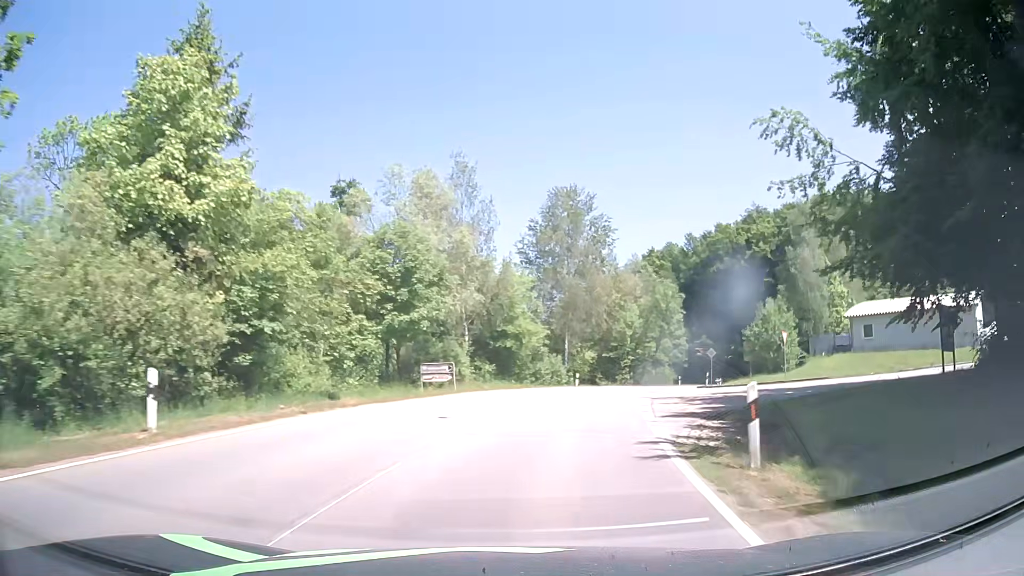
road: tertiary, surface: asphalt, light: Day
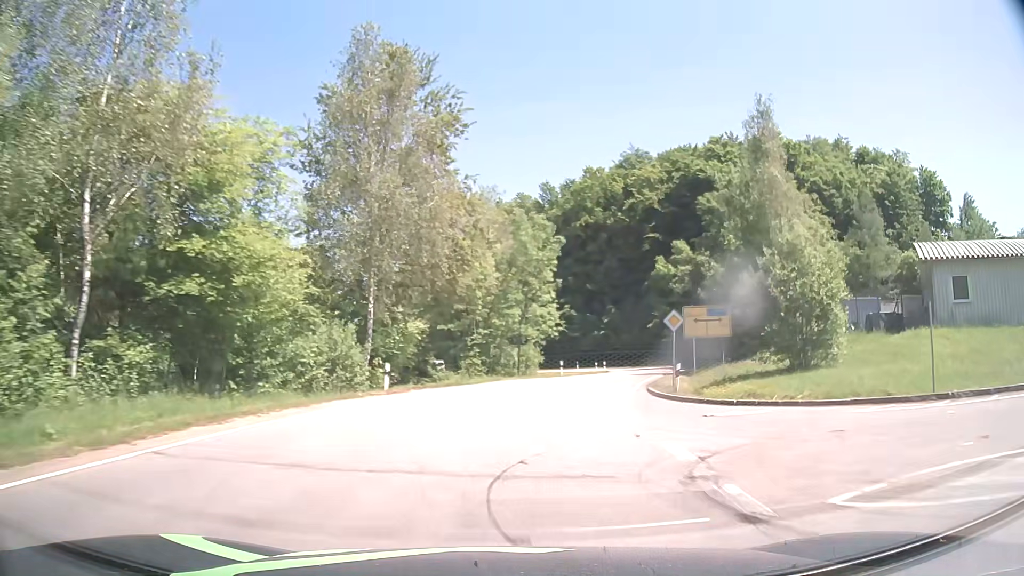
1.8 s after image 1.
(+3.4, +27.3) m; +14°
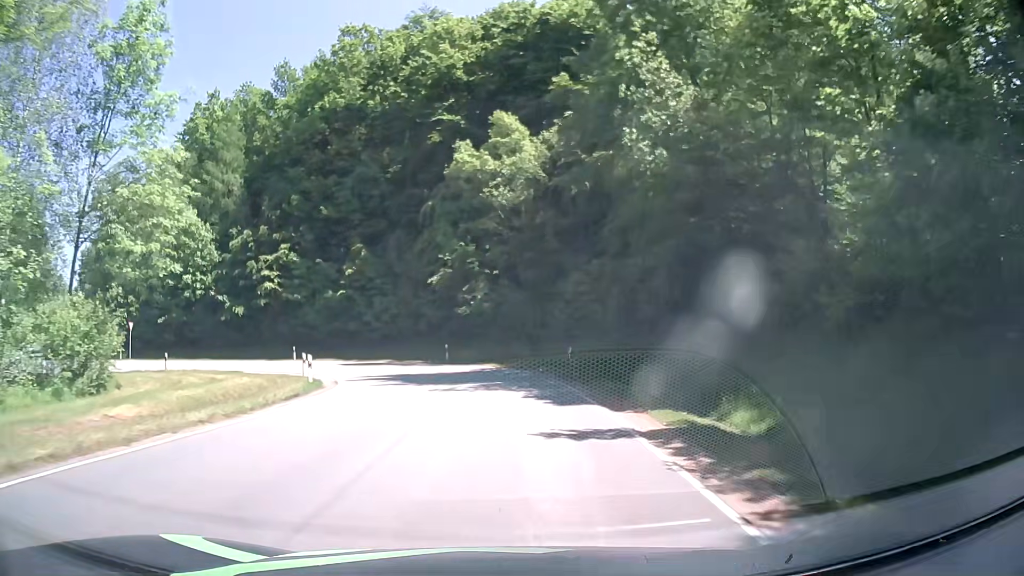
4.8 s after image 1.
(+8.0, +43.0) m; +20°
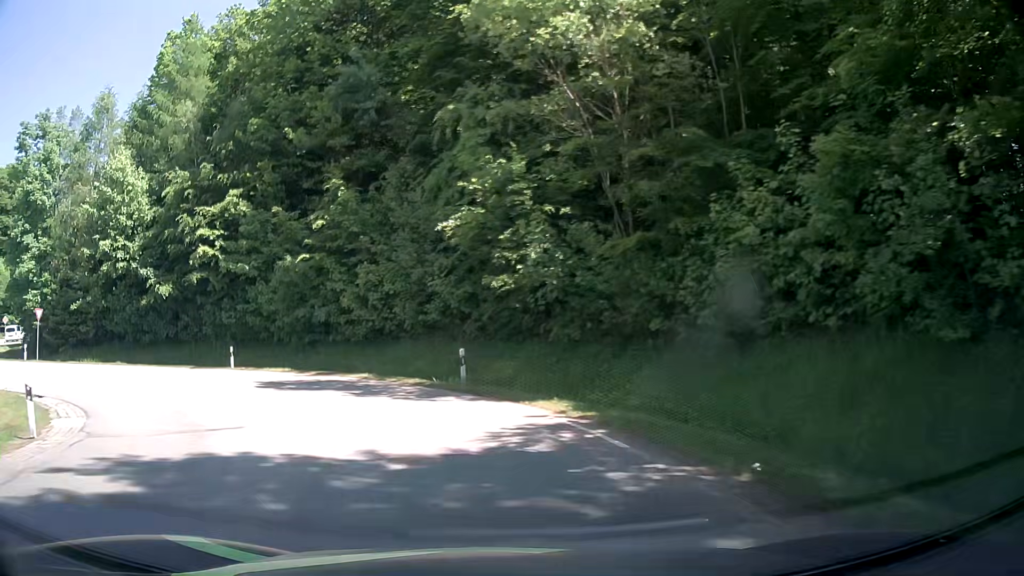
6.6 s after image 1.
(-0.3, +20.5) m; -5°
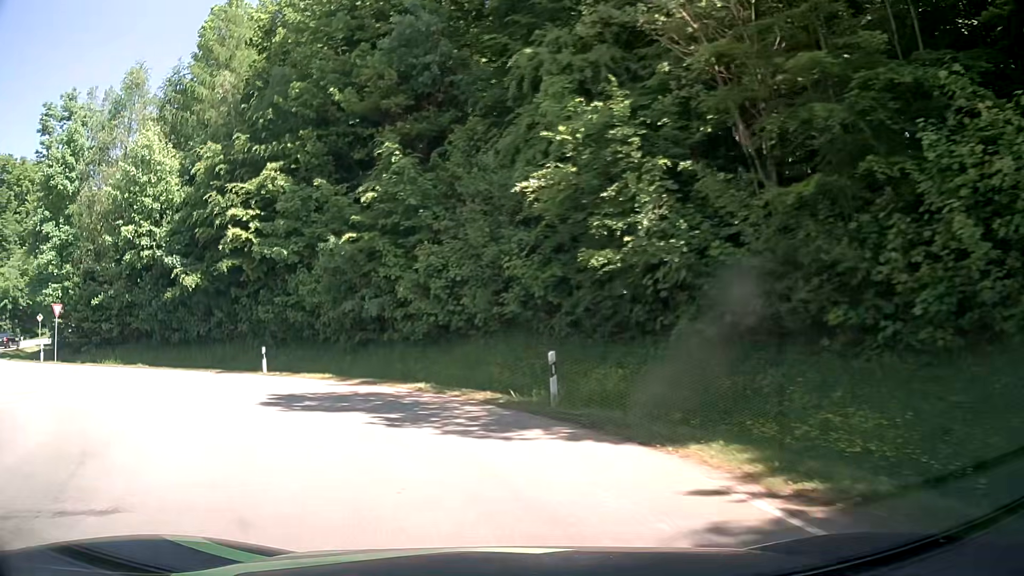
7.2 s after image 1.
(-0.4, +5.8) m; -7°
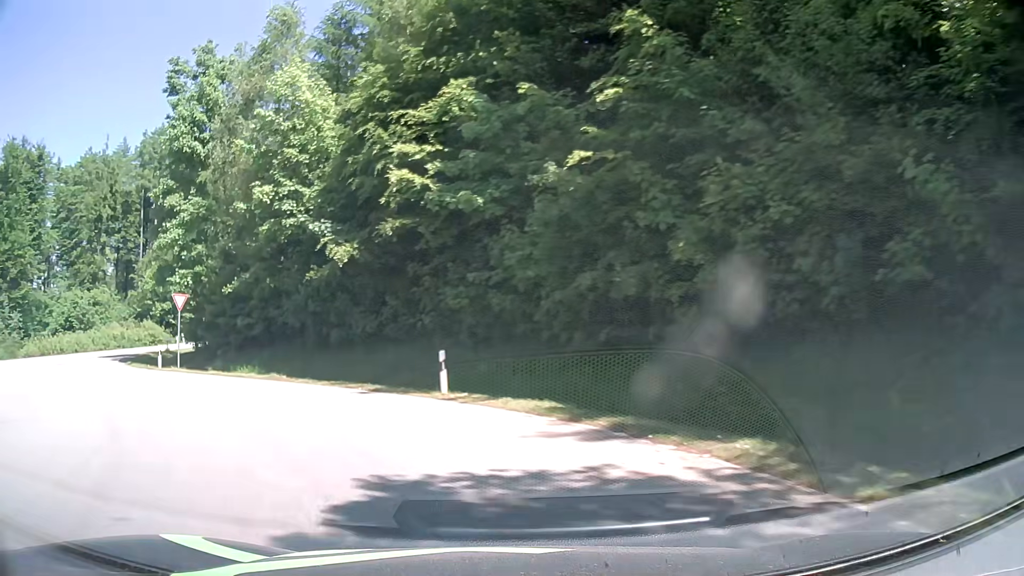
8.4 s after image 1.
(-1.7, +10.5) m; -20°
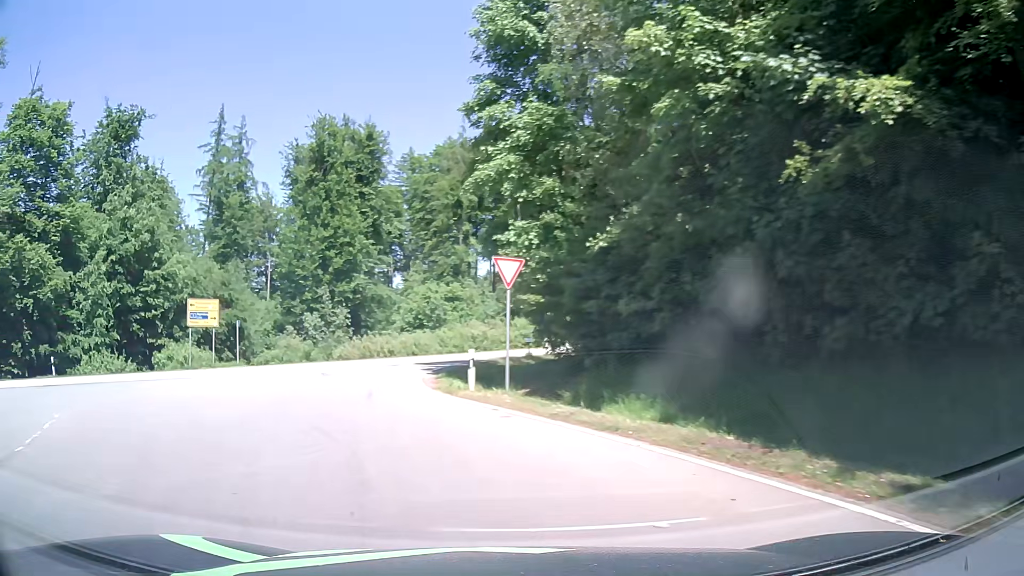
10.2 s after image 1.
(-4.1, +13.3) m; -34°
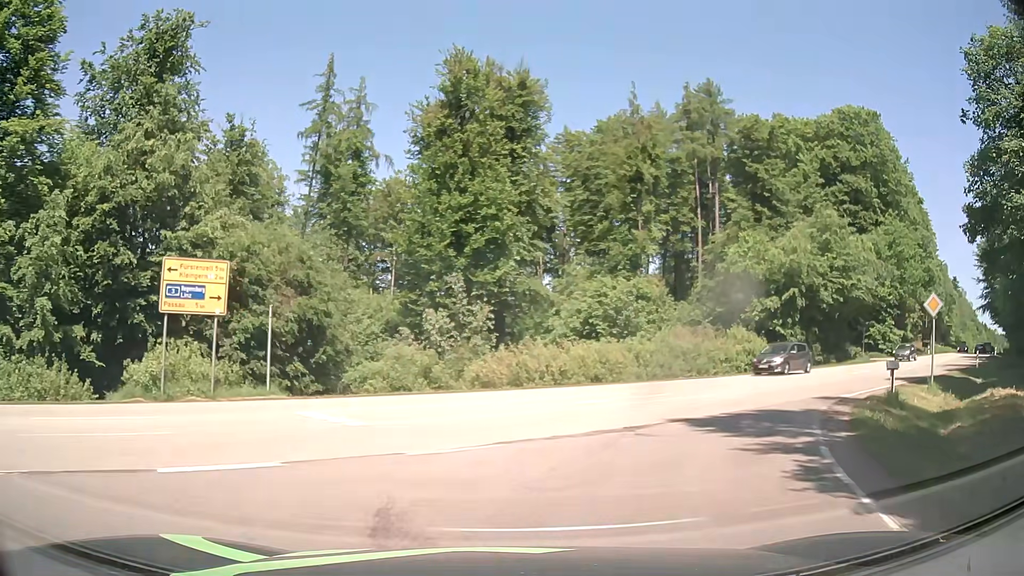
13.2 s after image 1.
(-4.6, +19.7) m; -13°
(+2, +10) (+7, +18) (+14, +25) (+22, +32) (+30, +38) (+37, +45) (+44, +52) (+51, +59) (+59, +66) (+66, +72) m
